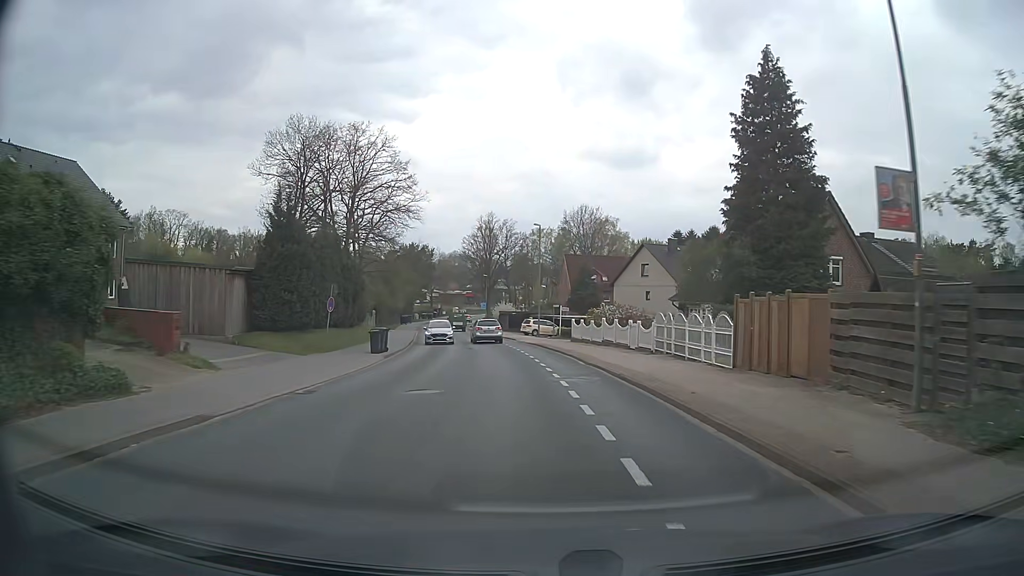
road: tertiary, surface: asphalt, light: Day
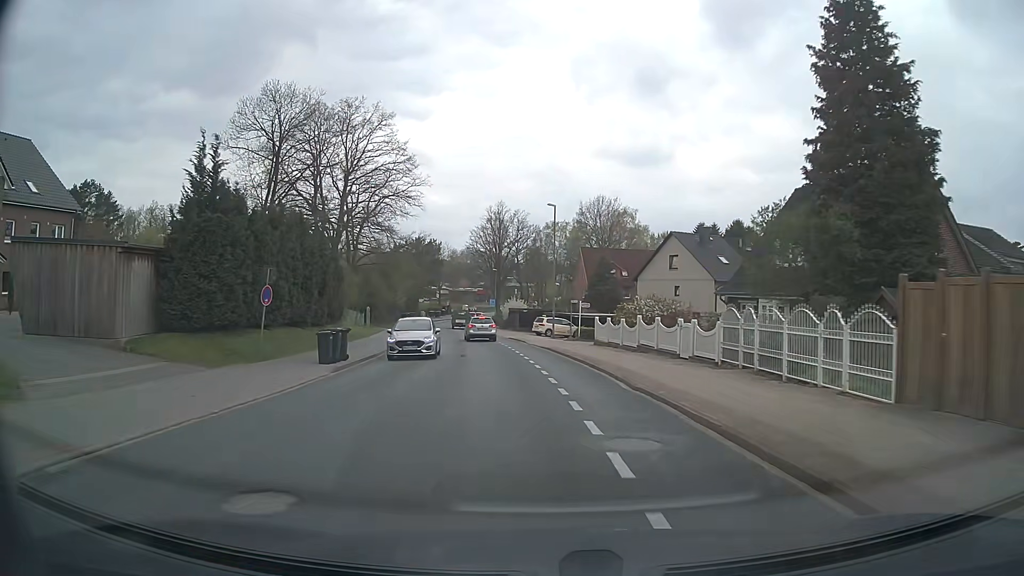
(-0.1, +8.3) m; -1°
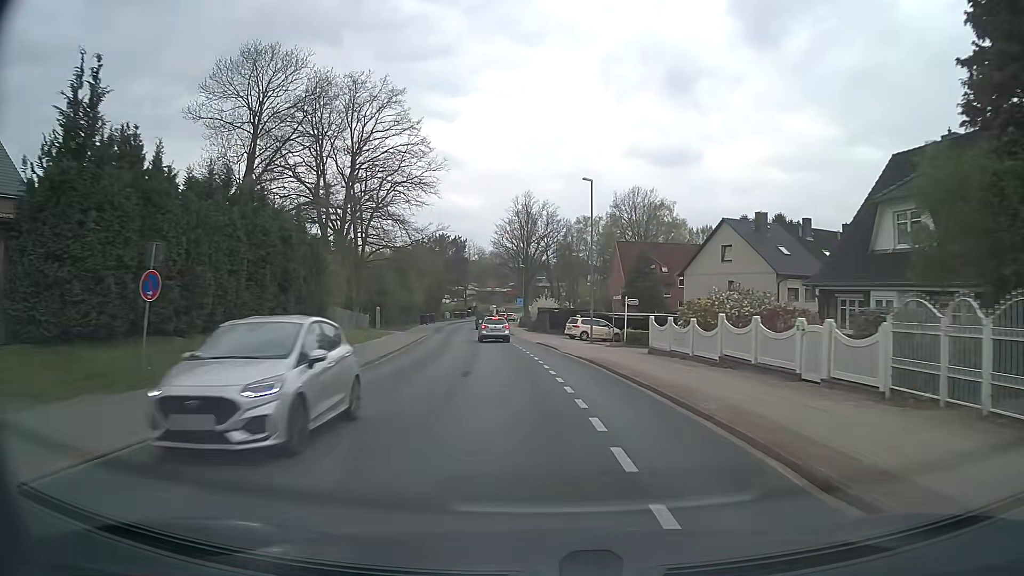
(-0.1, +8.3) m; -2°
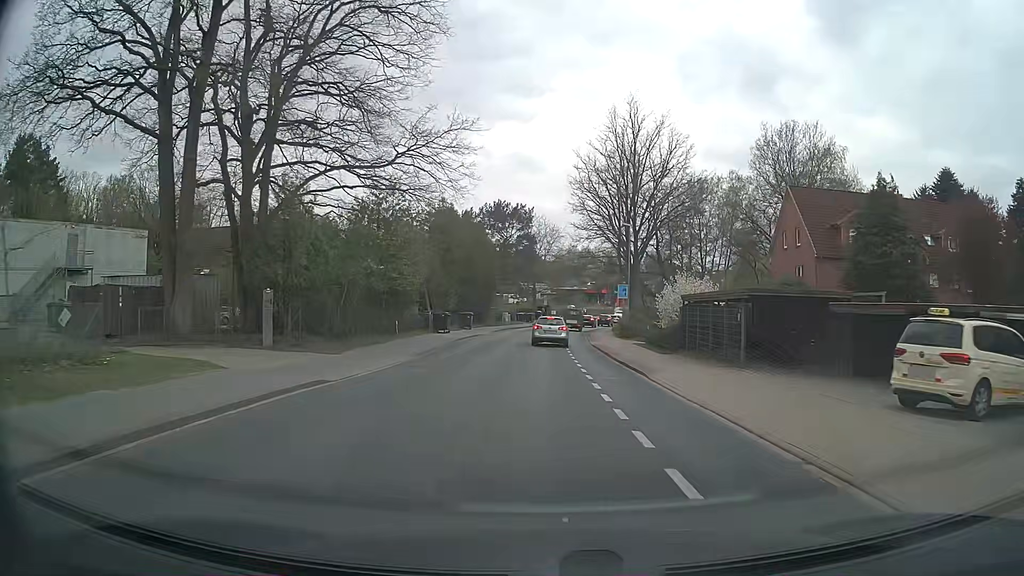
(-2.9, +38.9) m; -7°
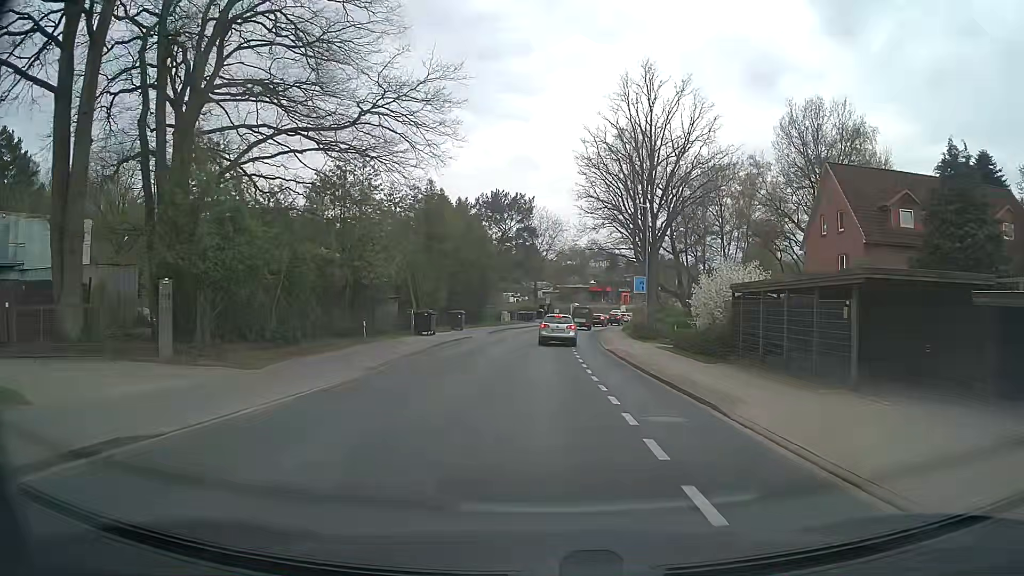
(0.0, +7.0) m; 0°
